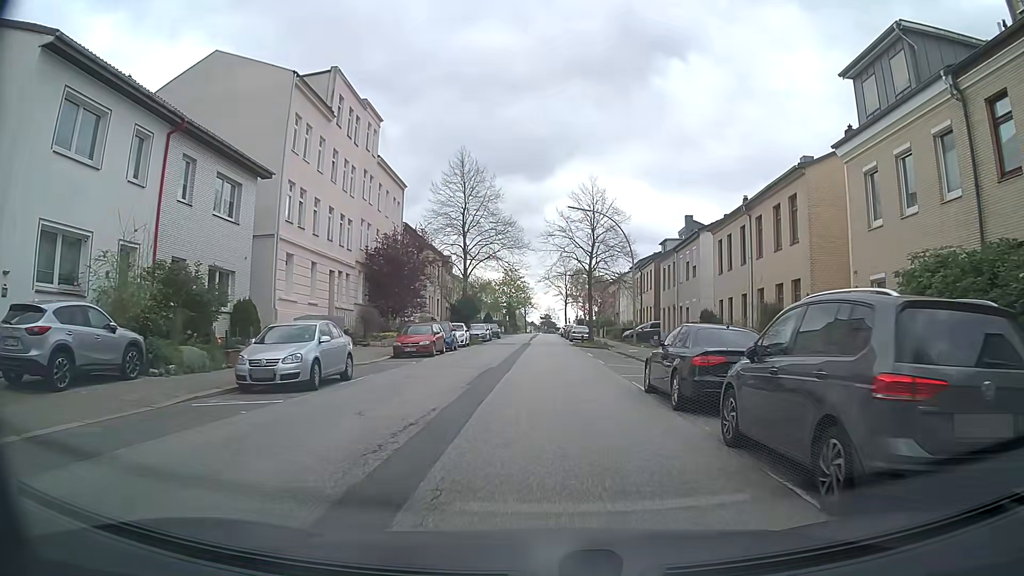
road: tertiary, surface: asphalt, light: Day
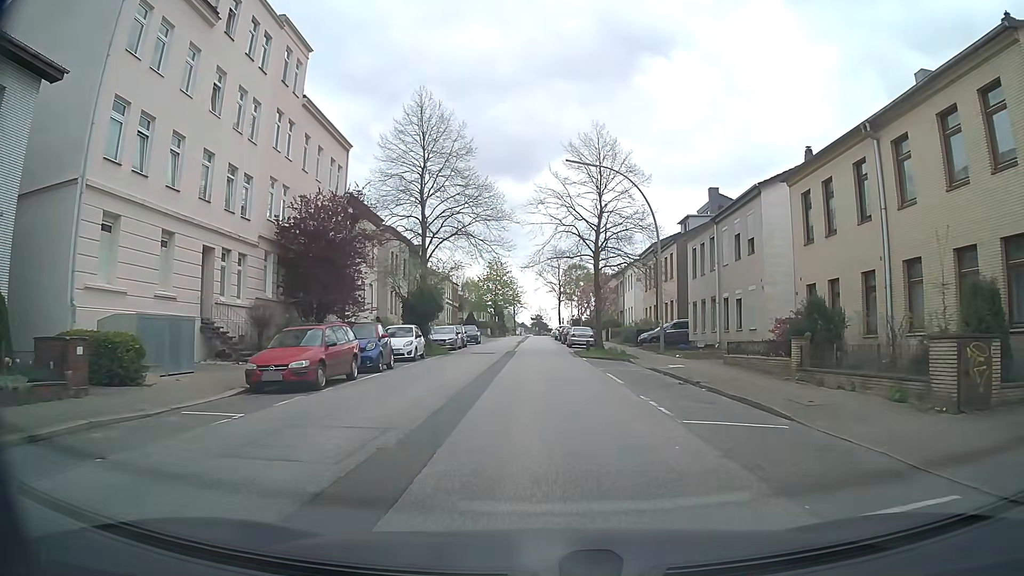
(+0.1, +13.9) m; +1°
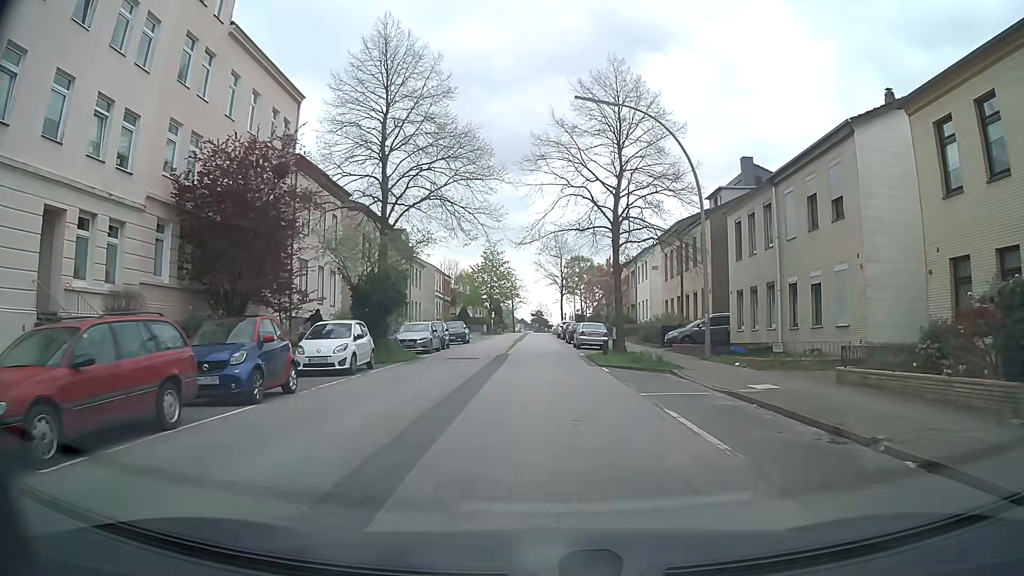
(0.0, +9.3) m; 0°
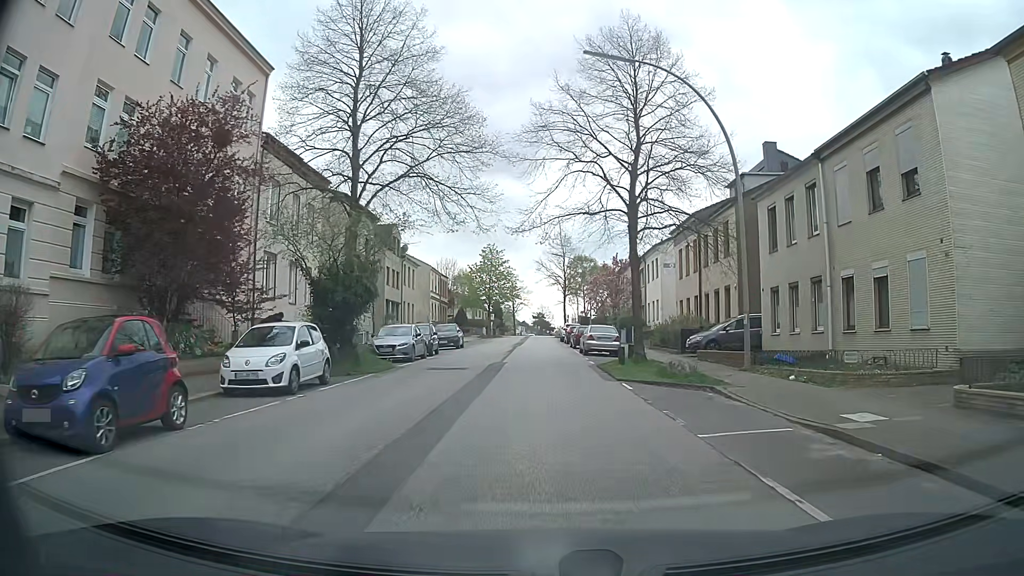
(-0.1, +4.7) m; -1°
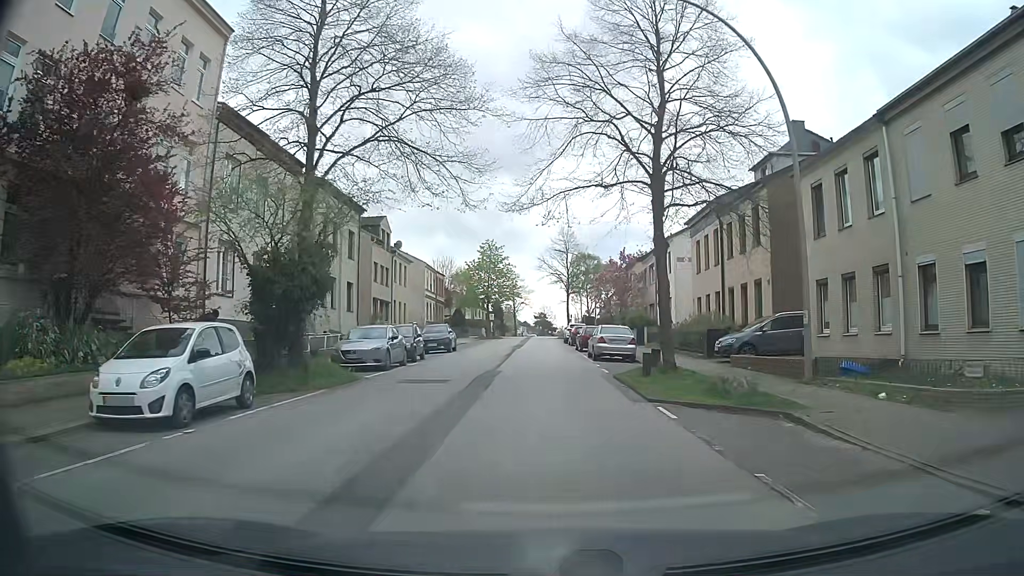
(+0.1, +4.7) m; +1°
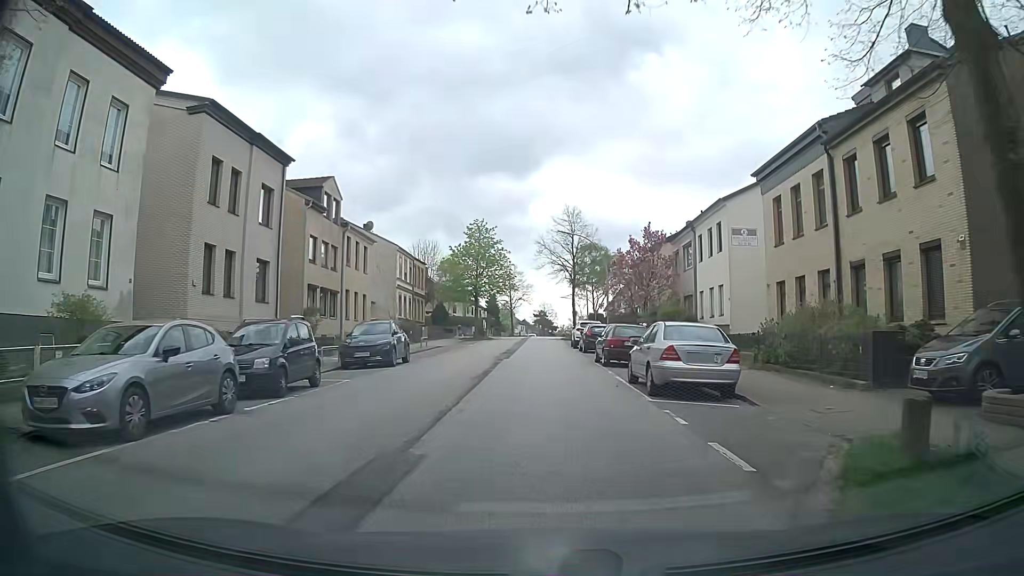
(0.0, +14.0) m; 0°
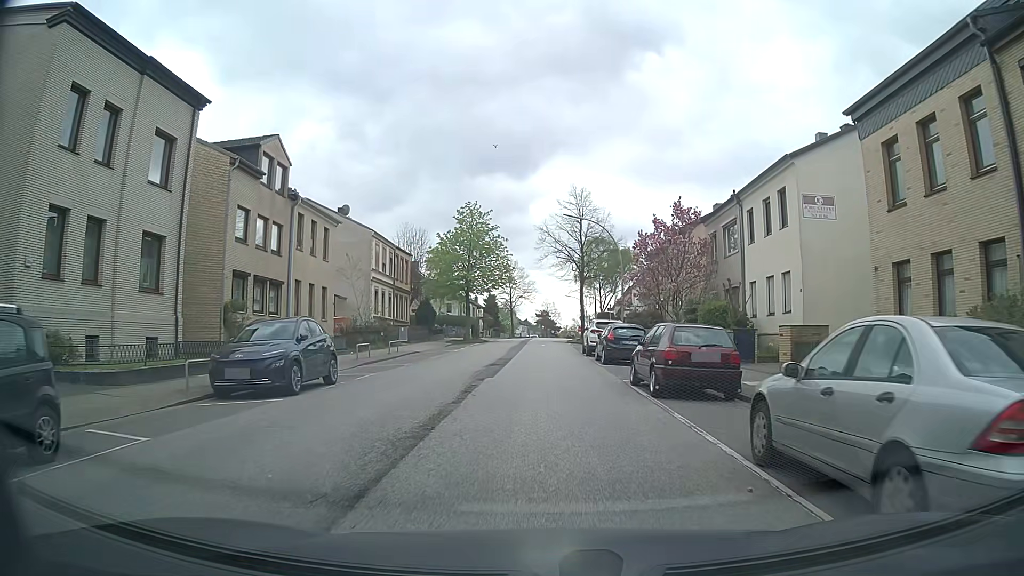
(-0.1, +9.4) m; -1°
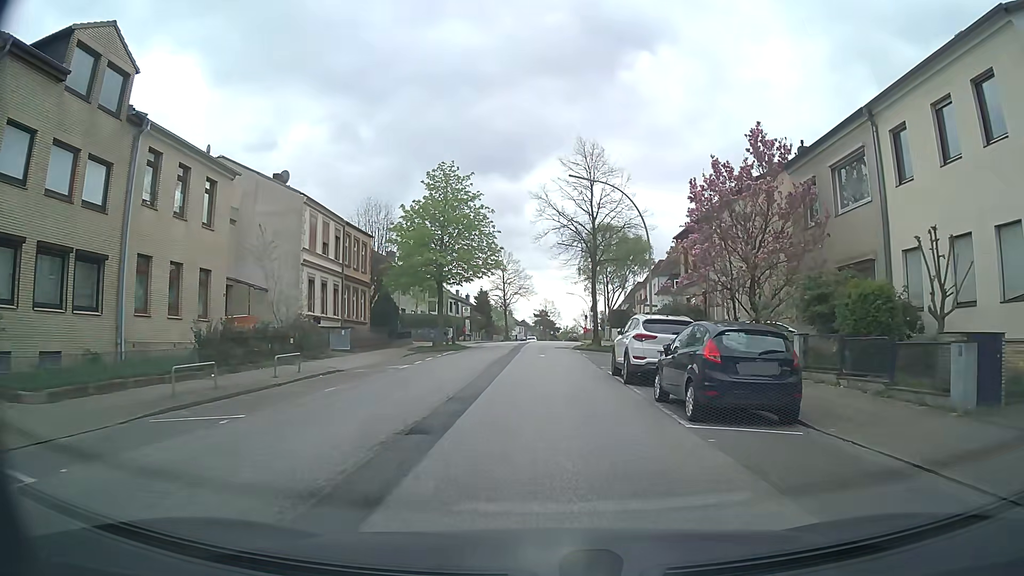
(+0.2, +14.0) m; +1°
(0, +10) (0, +20) (0, +30) (0, +40) (0, +50) (0, +60) (+1, +70) (+1, +80) (+1, +90) (+2, +100) m
